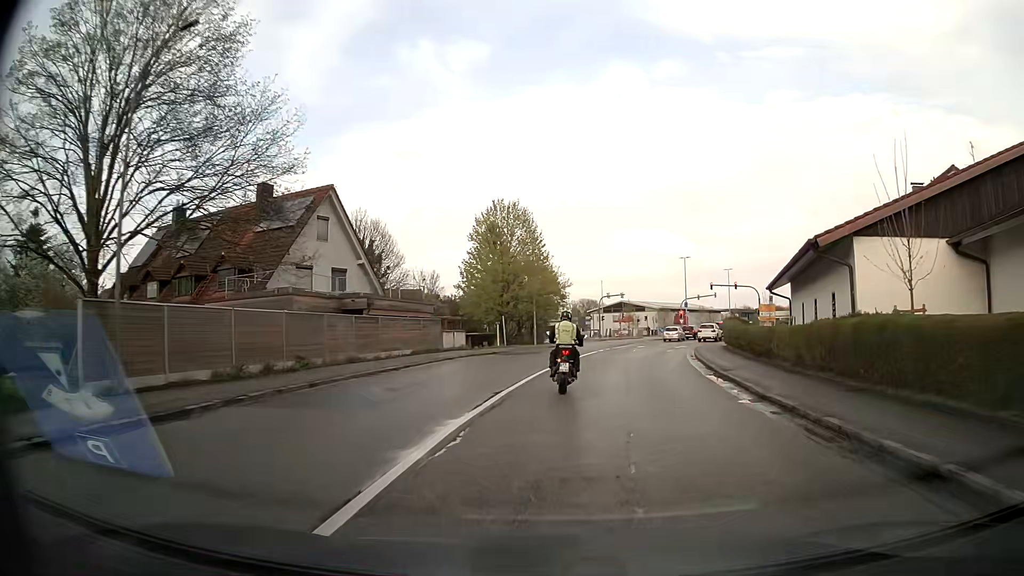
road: secondary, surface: asphalt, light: Day
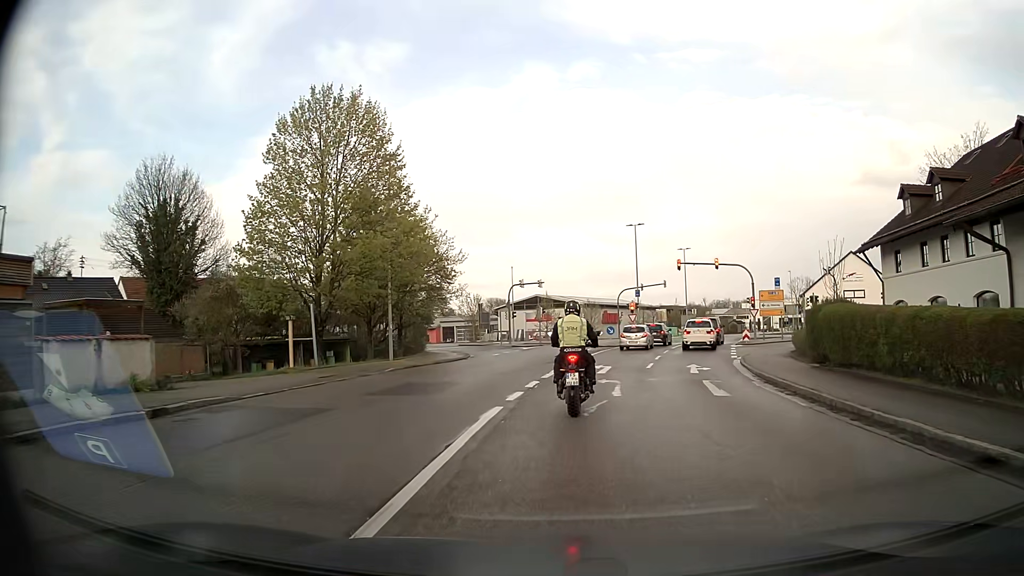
(+1.9, +27.8) m; +8°
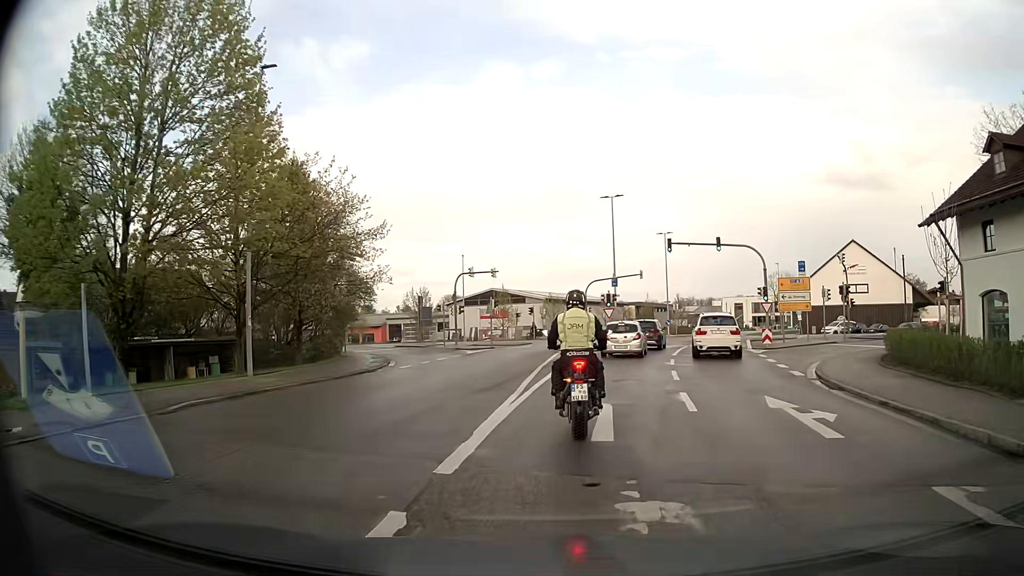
(+0.4, +12.1) m; +3°
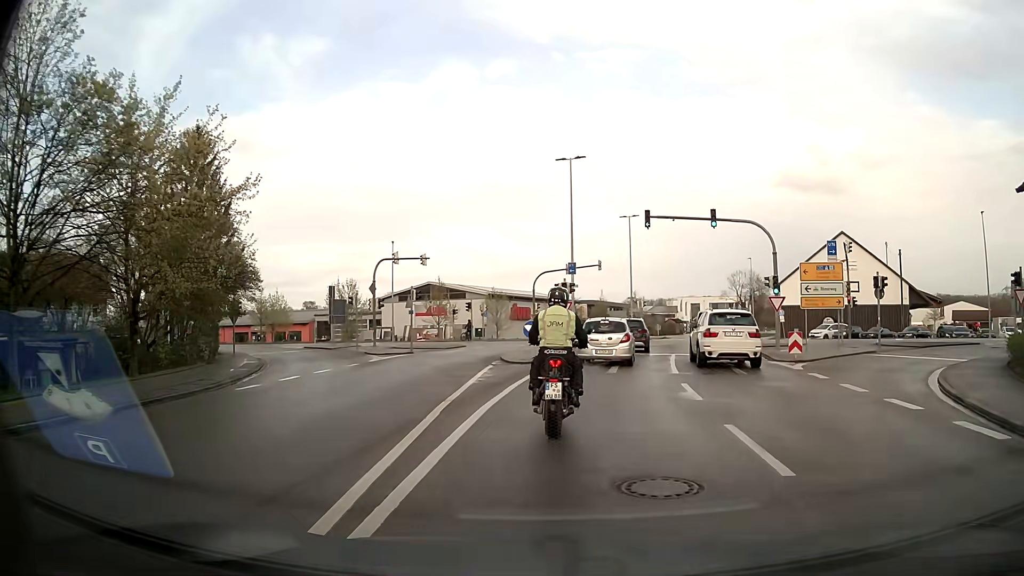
(+0.4, +10.6) m; +4°
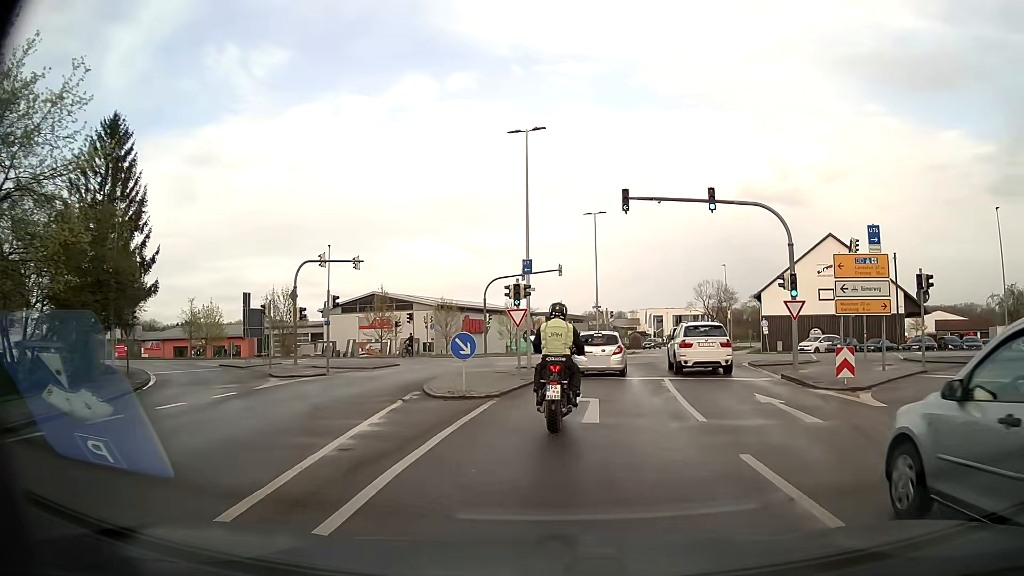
(+0.4, +7.7) m; +5°
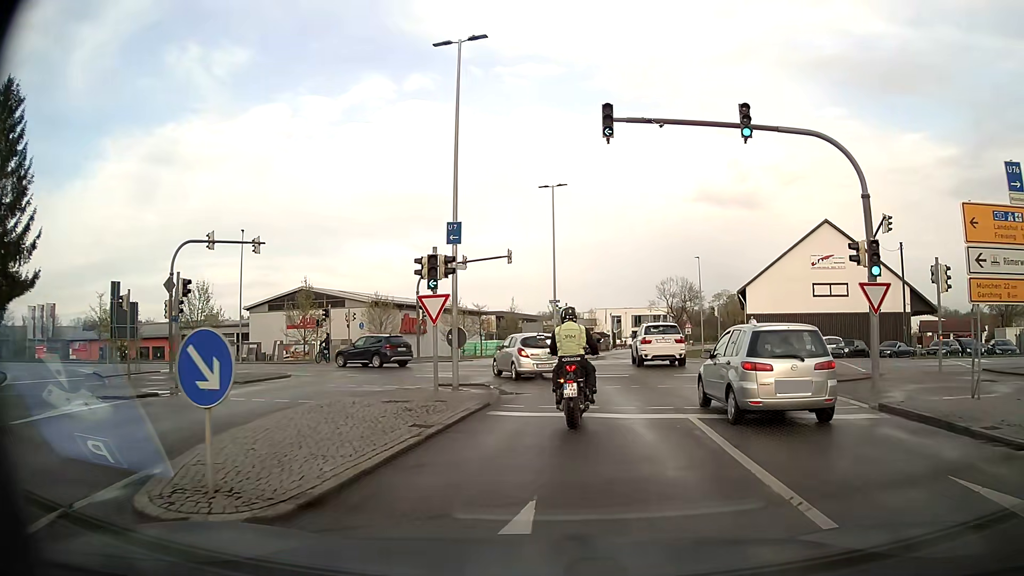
(+0.2, +9.7) m; +3°
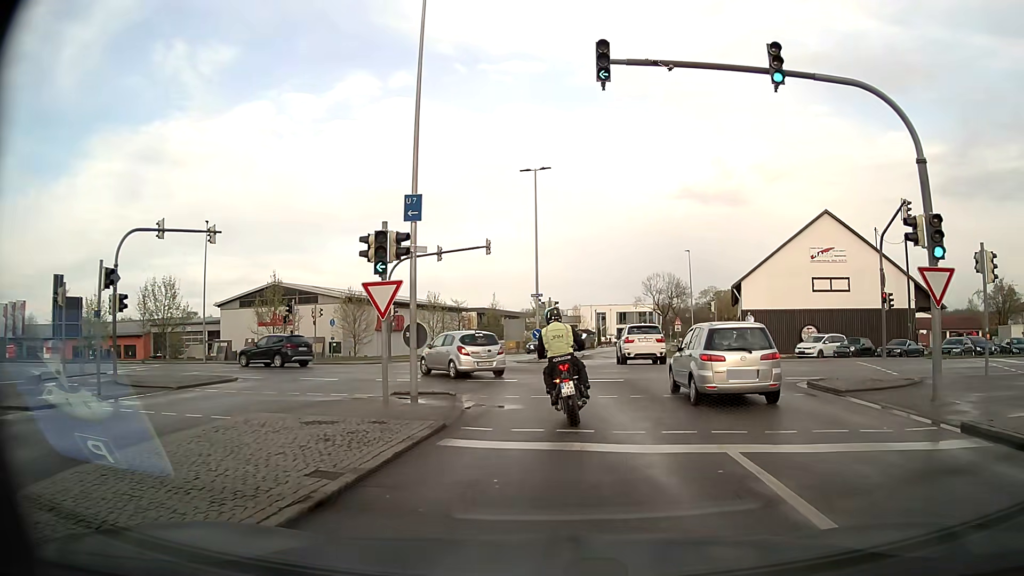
(0.0, +3.4) m; +1°
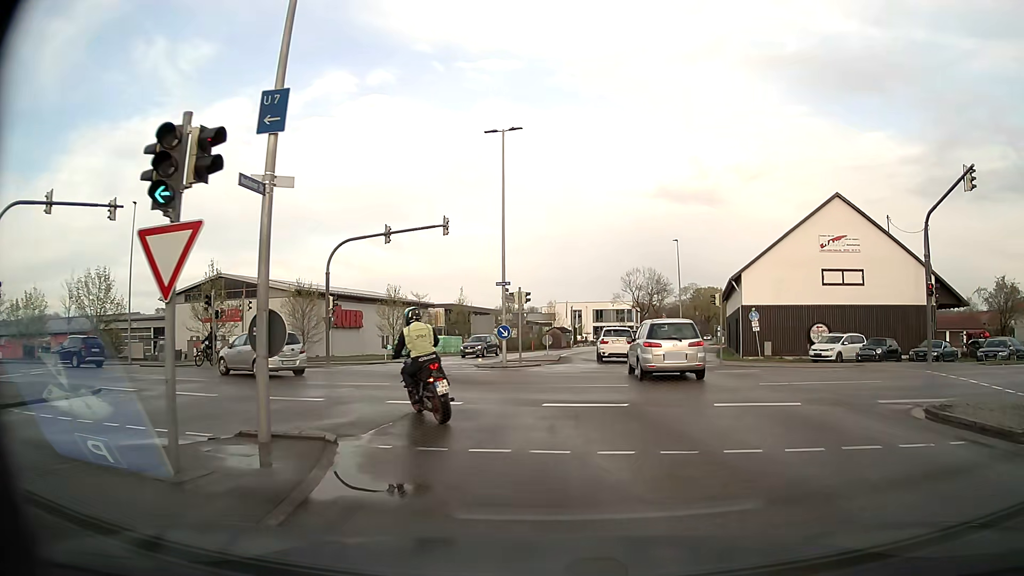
(+0.2, +7.0) m; +2°
(0, +10) (-4, +19) (-12, +25) (-21, +29) (-31, +31) (-40, +33) (-50, +35) (-60, +38) (-70, +40) (-79, +42) m
